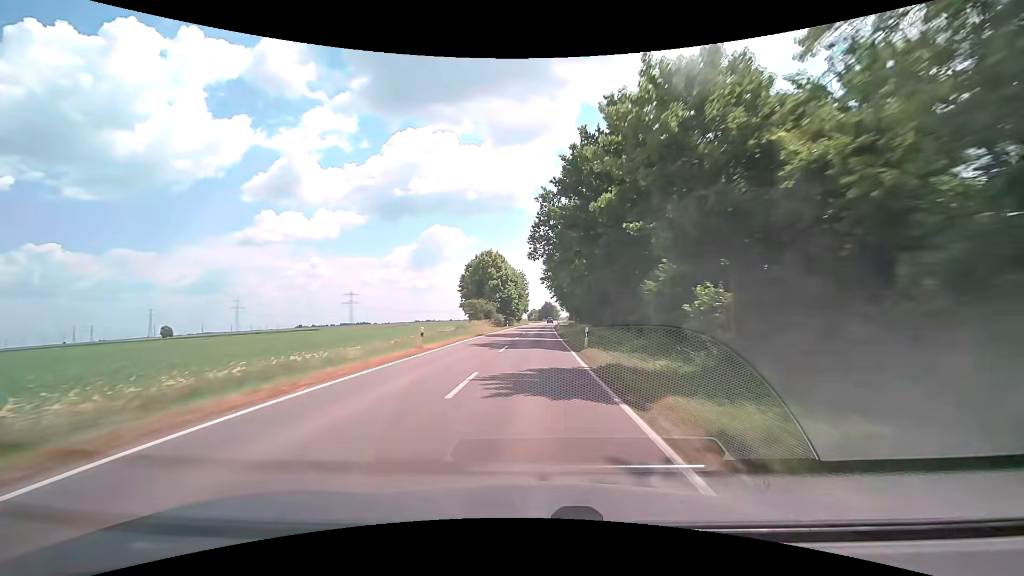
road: secondary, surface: asphalt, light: Day
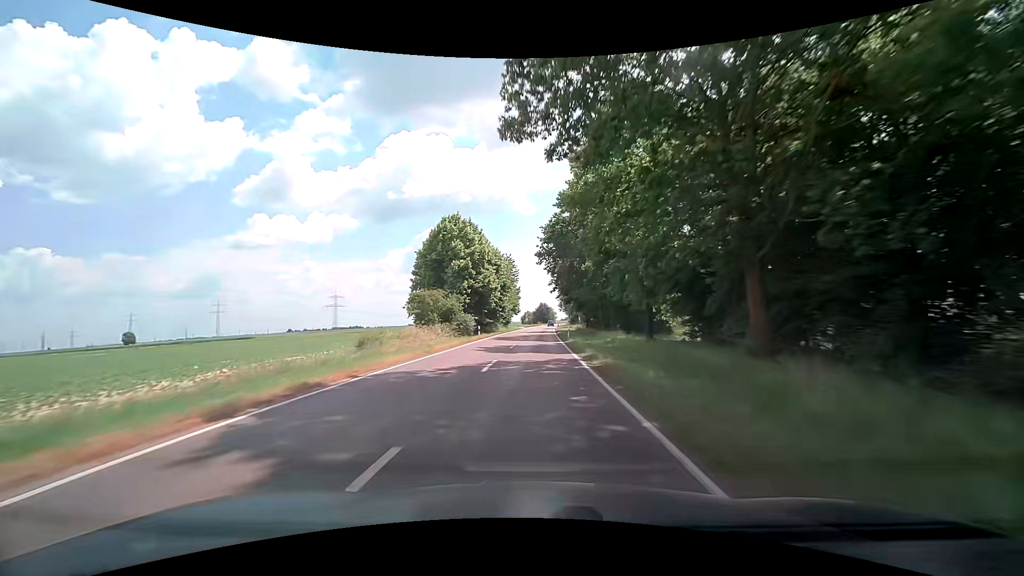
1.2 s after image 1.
(+0.3, +30.9) m; +1°
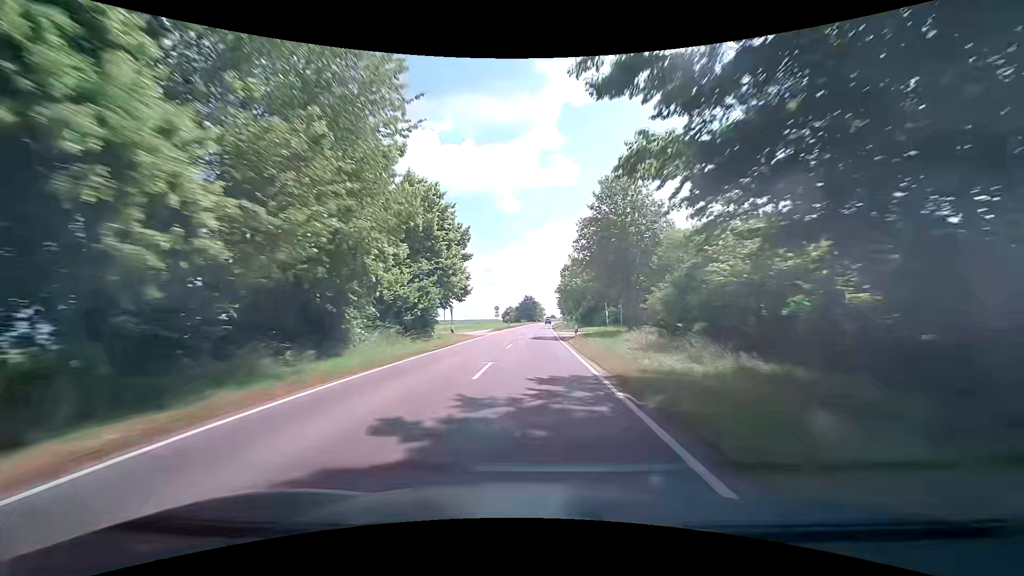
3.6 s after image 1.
(+0.9, +61.8) m; +2°
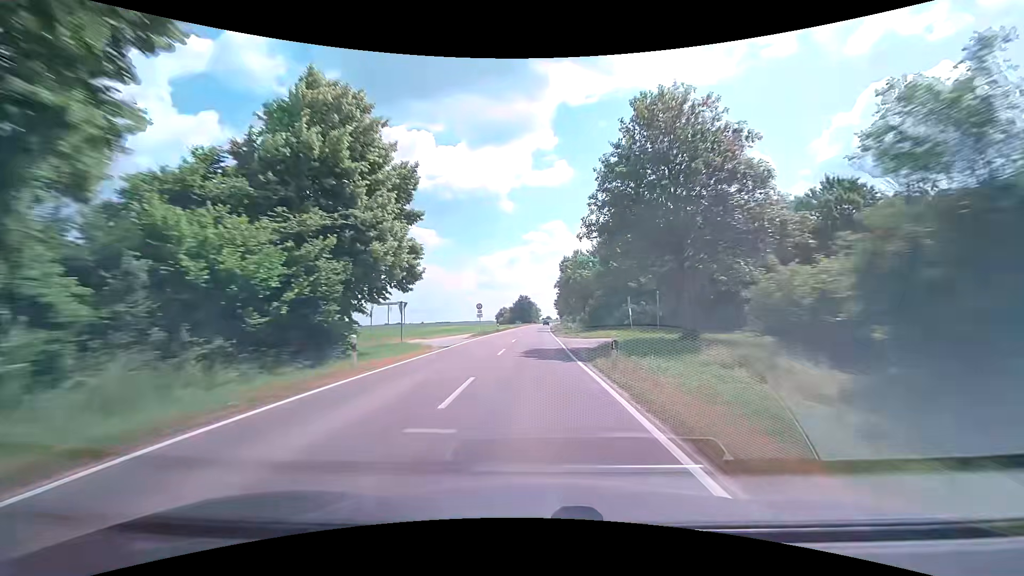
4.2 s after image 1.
(+0.2, +15.4) m; +1°
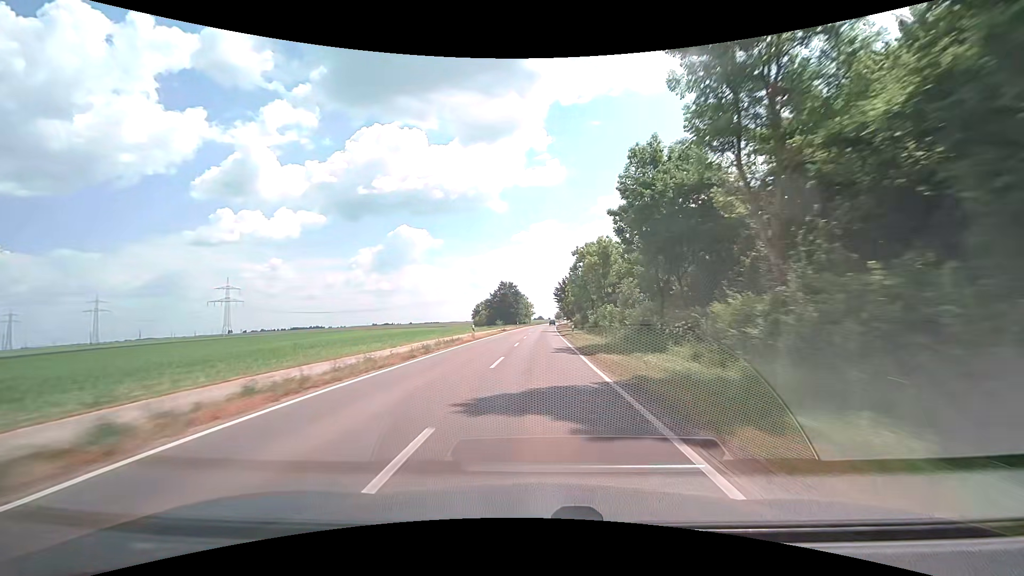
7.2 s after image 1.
(-0.4, +77.1) m; 0°
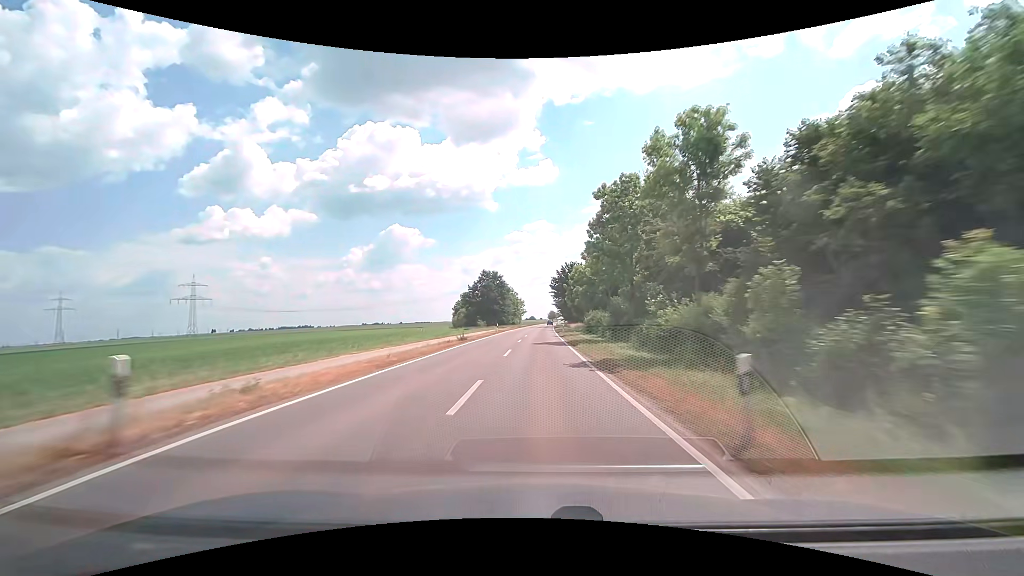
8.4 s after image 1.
(+0.3, +30.9) m; +1°
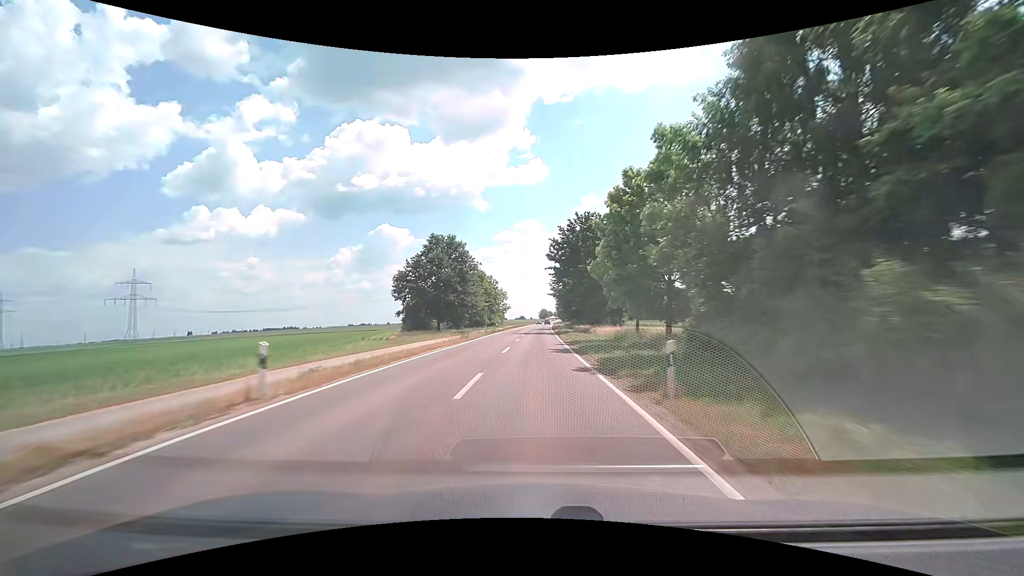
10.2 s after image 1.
(+0.6, +46.4) m; +1°
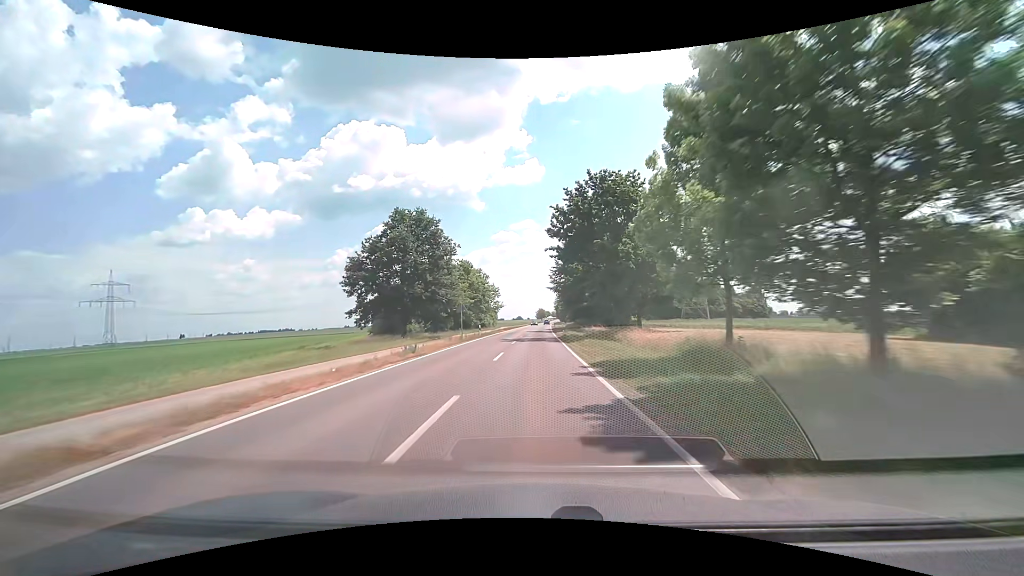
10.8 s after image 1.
(0.0, +15.5) m; 0°
(0, +10) (0, +20) (0, +30) (0, +40) (0, +50) (+1, +60) (+1, +70) (+1, +80) (+1, +90) (+2, +100) m
